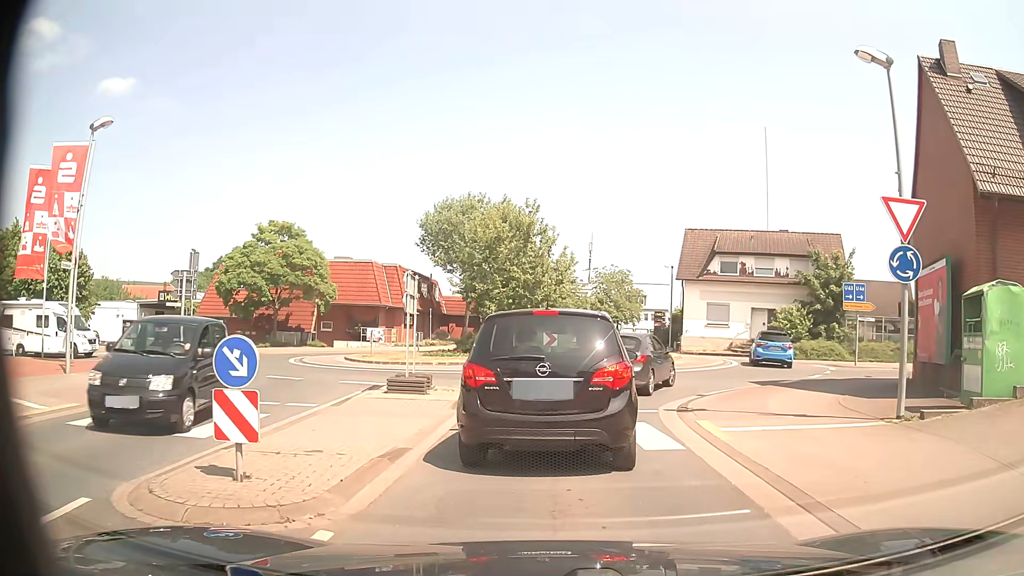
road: tertiary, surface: asphalt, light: Day
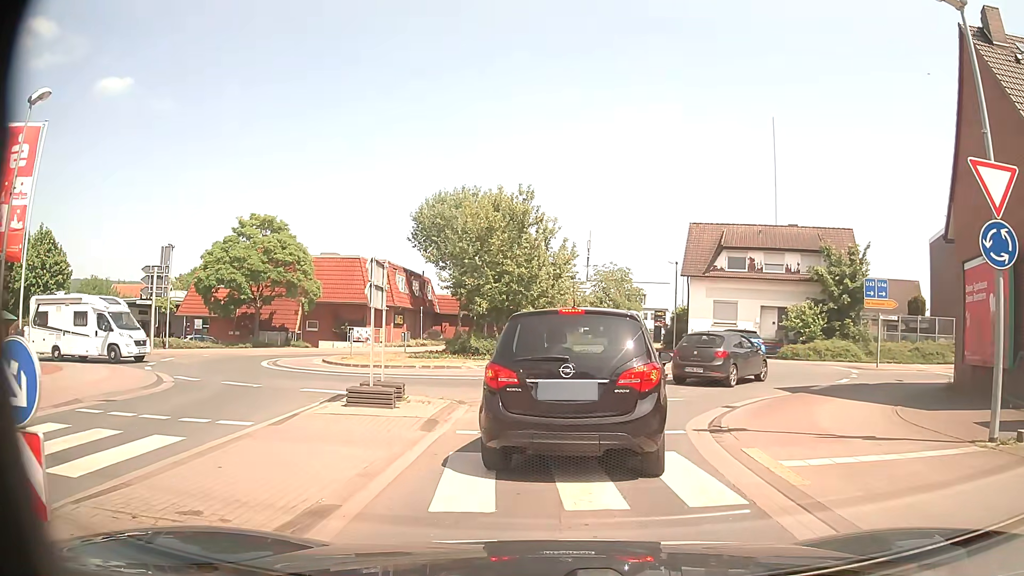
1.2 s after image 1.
(0.0, +2.7) m; +2°
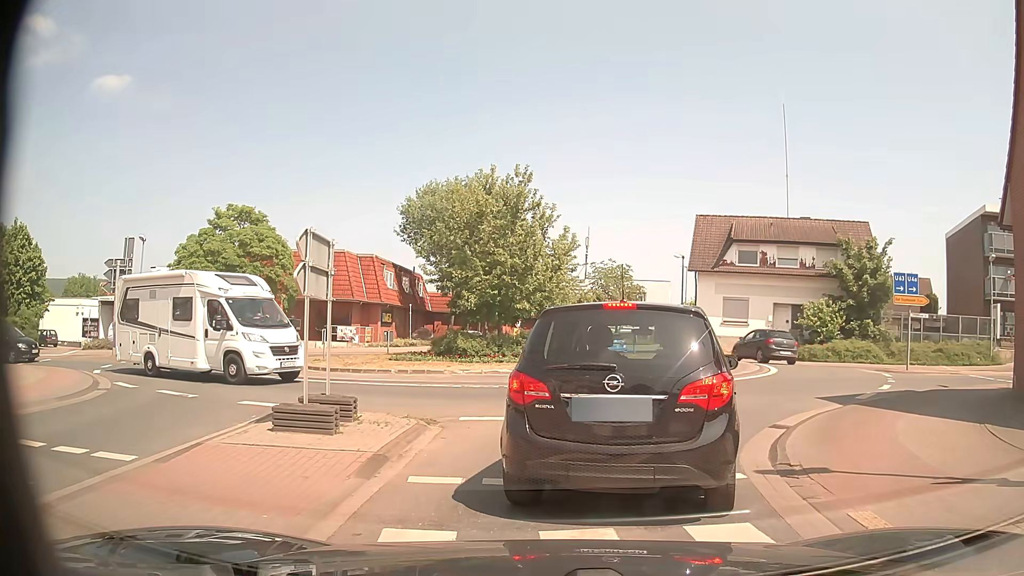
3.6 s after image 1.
(0.0, +3.0) m; +3°
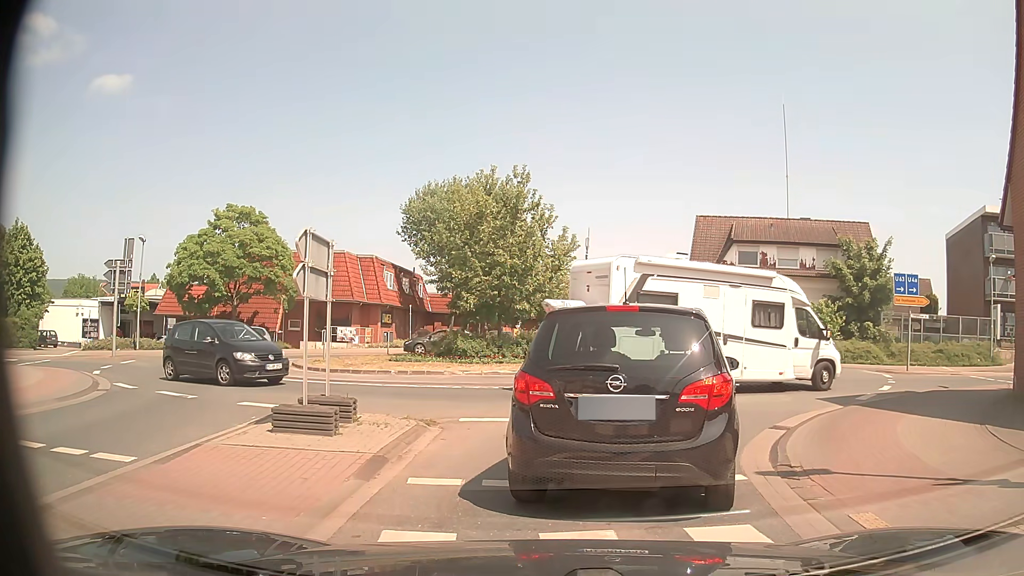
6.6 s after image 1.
(0.0, +0.1) m; 0°
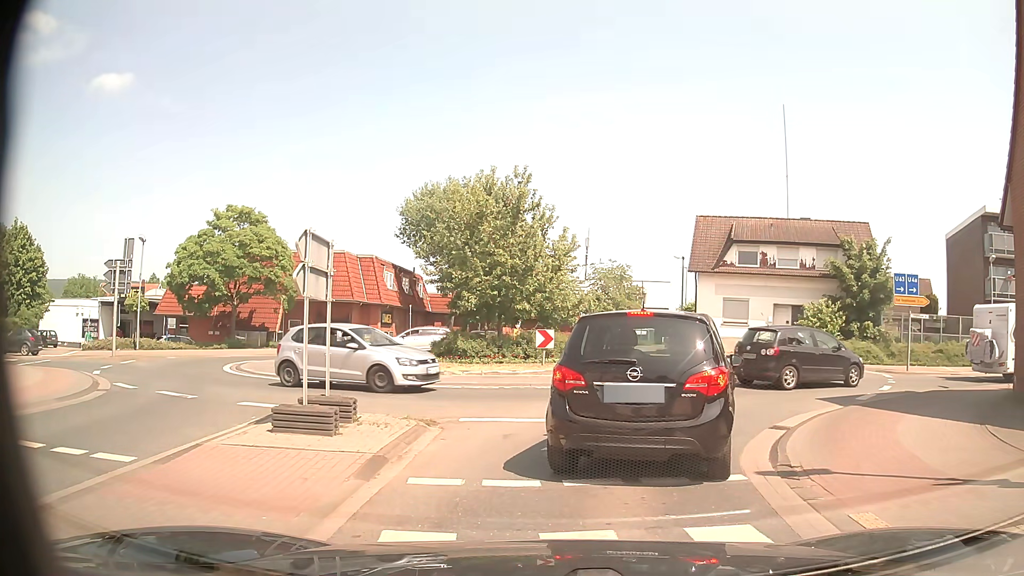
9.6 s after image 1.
(0.0, 0.0) m; 0°
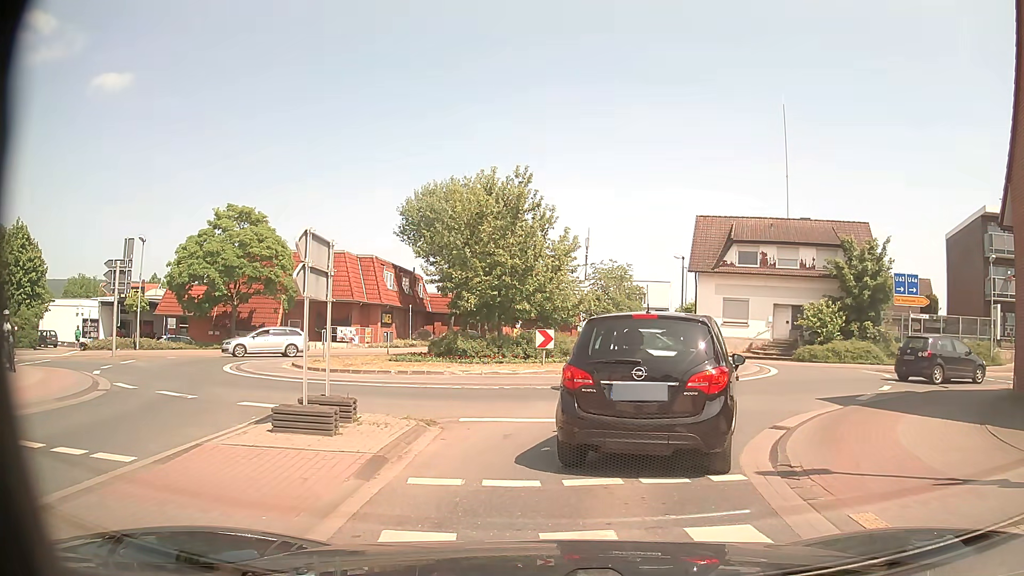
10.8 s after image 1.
(0.0, 0.0) m; 0°
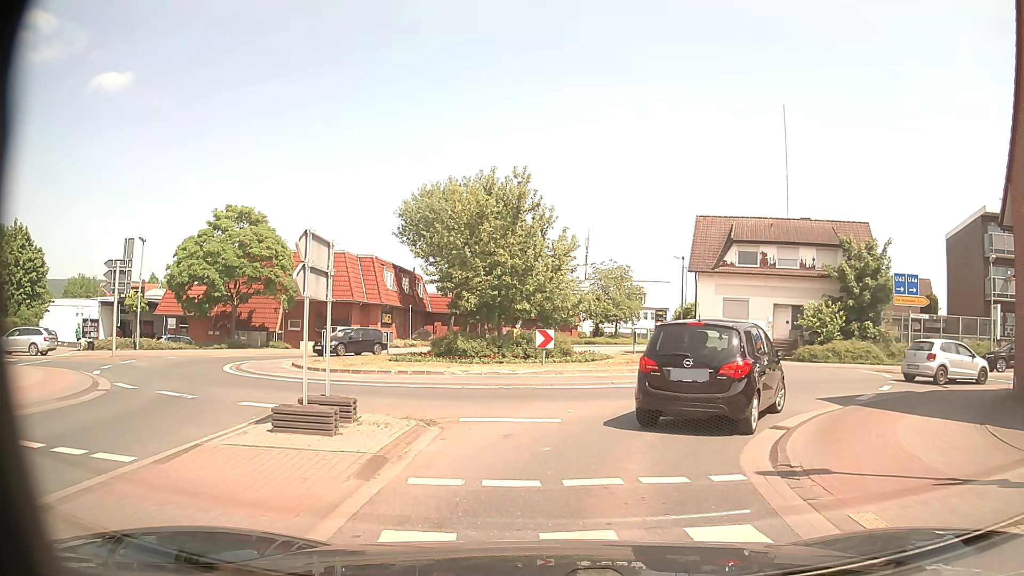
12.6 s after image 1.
(0.0, 0.0) m; 0°
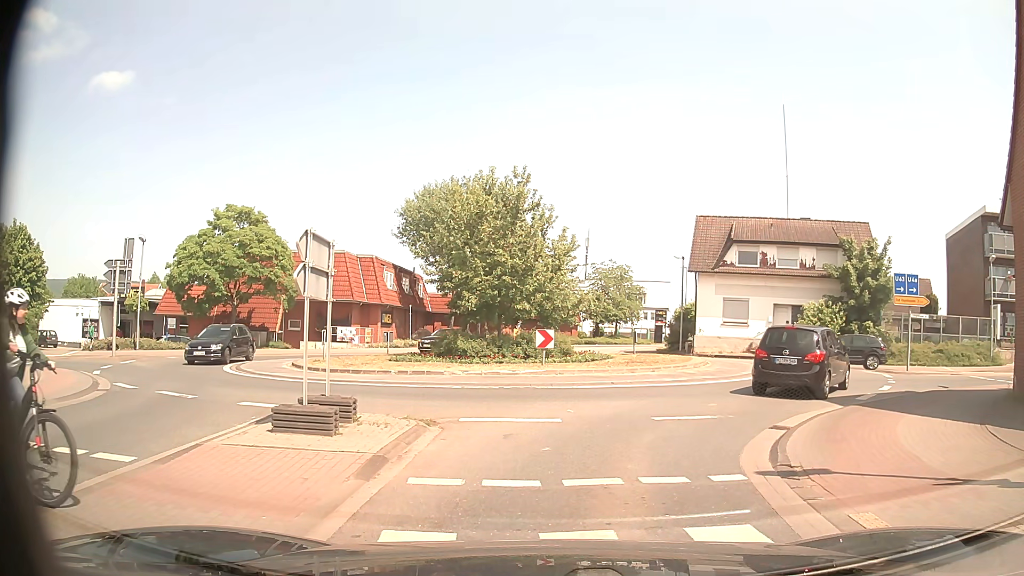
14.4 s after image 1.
(0.0, 0.0) m; 0°
(0, +10) (+4, +19) (+12, +24) (+22, +25) (+32, +24) (+42, +22) (+52, +20) (+61, +17) (+71, +14) (+81, +12) m
